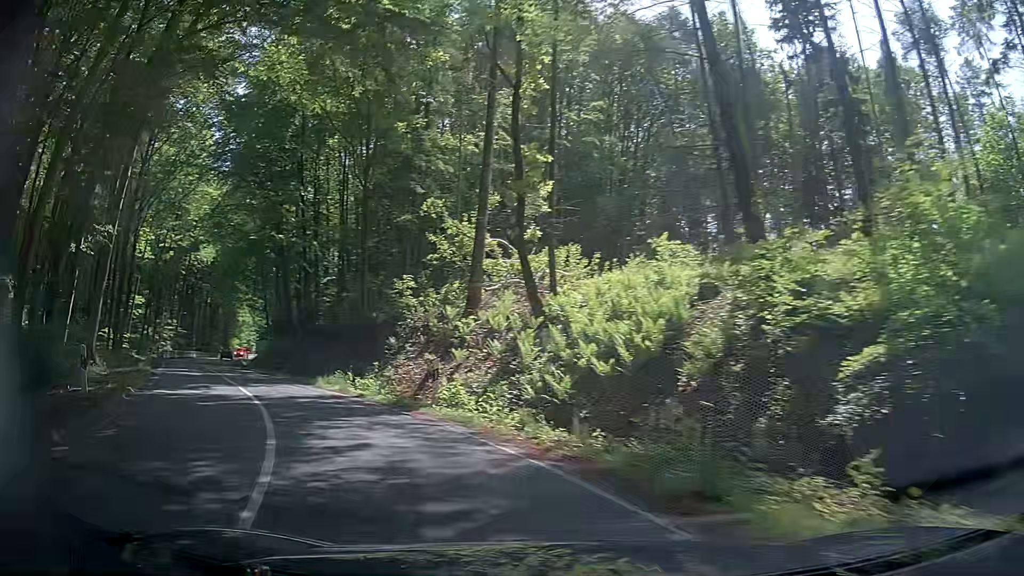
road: secondary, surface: asphalt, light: Day
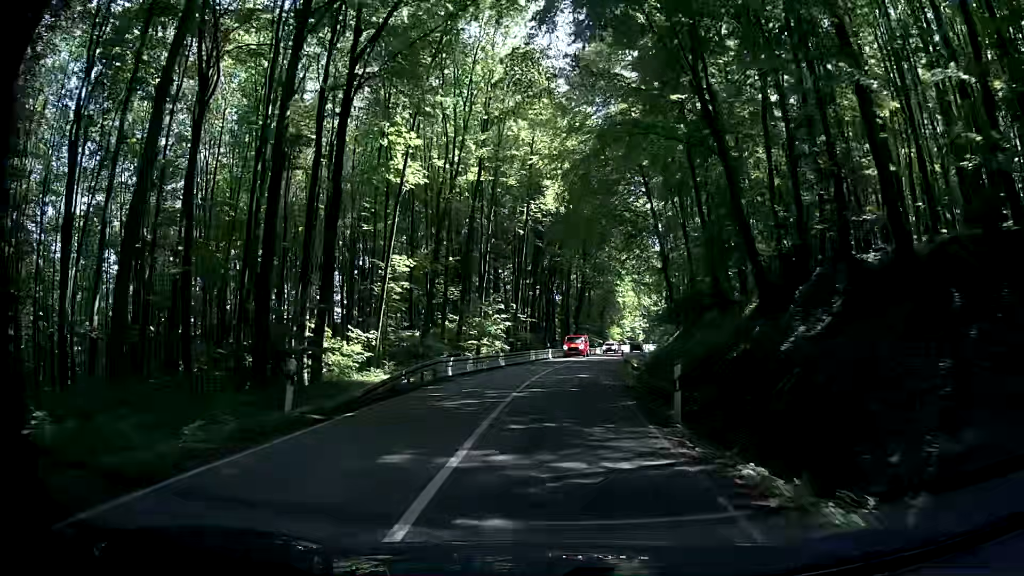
(-15.7, +30.5) m; -32°
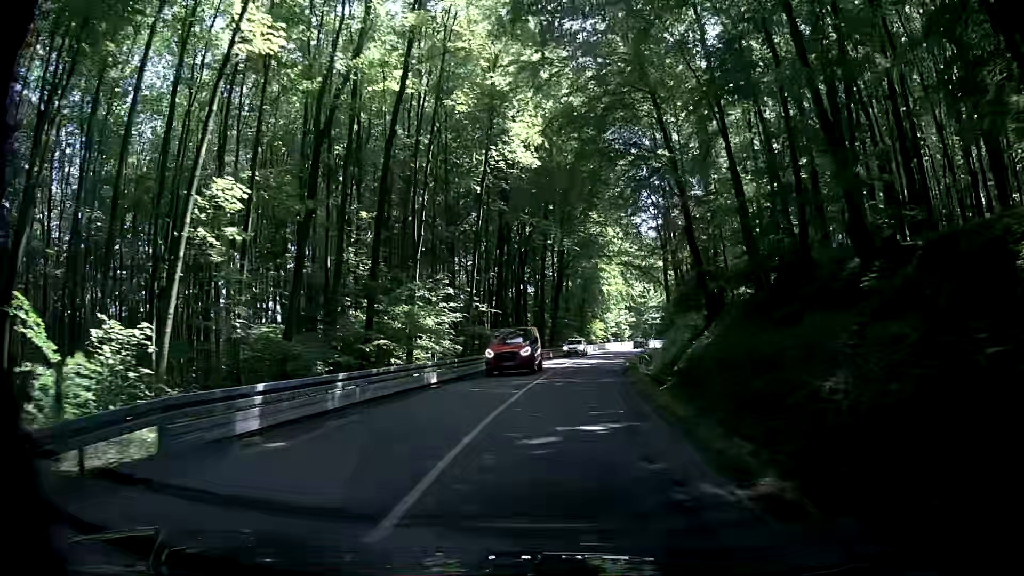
(-0.7, +17.4) m; -1°
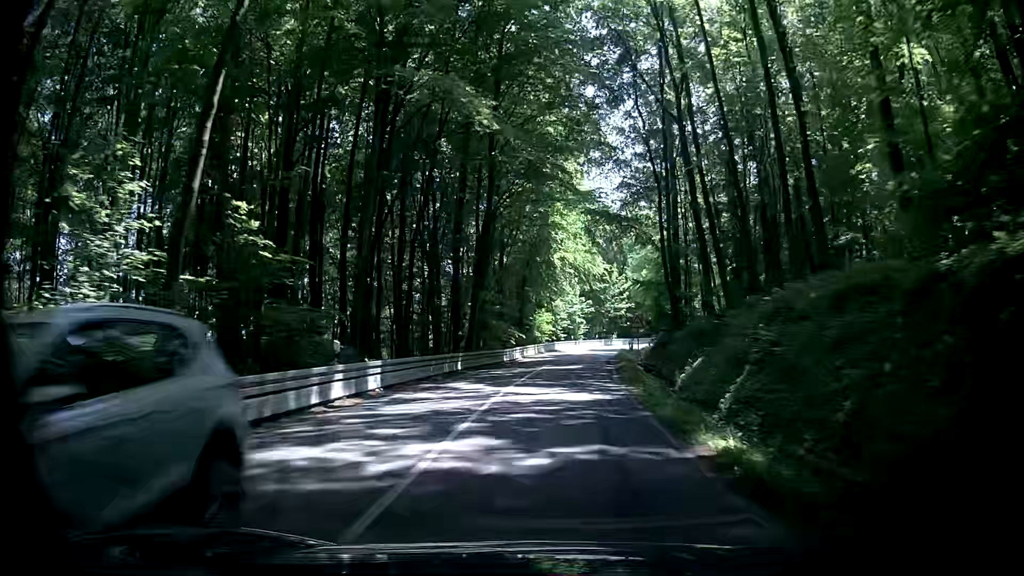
(+1.1, +28.8) m; +6°
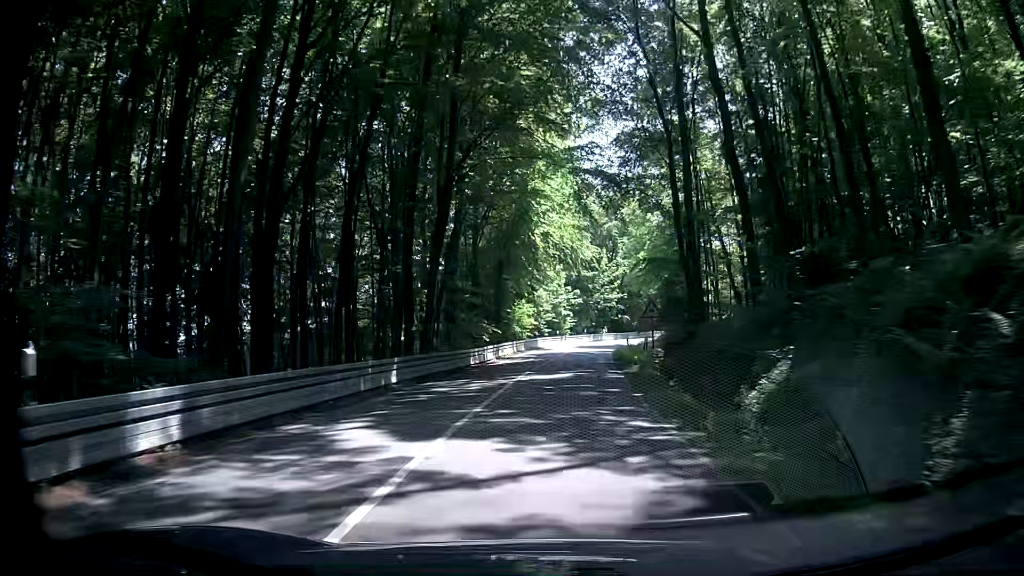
(0.0, +9.8) m; +3°
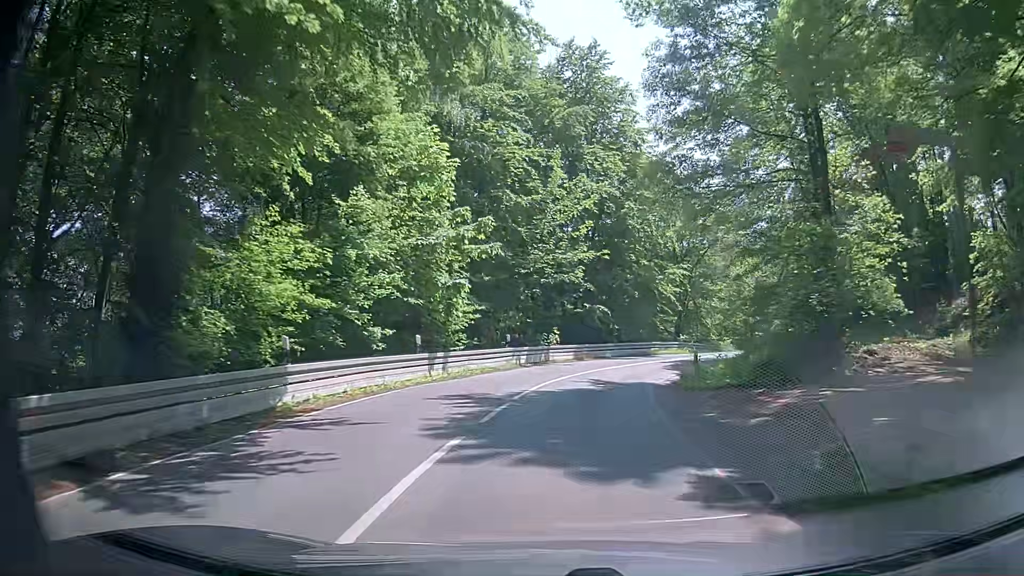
(+1.6, +44.3) m; +5°
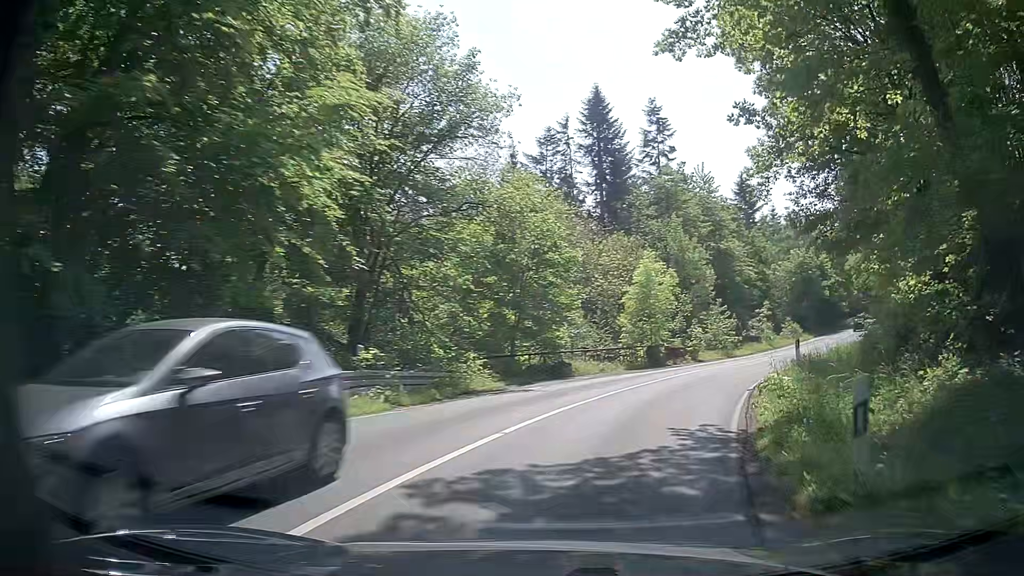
(+4.6, +30.4) m; +24°
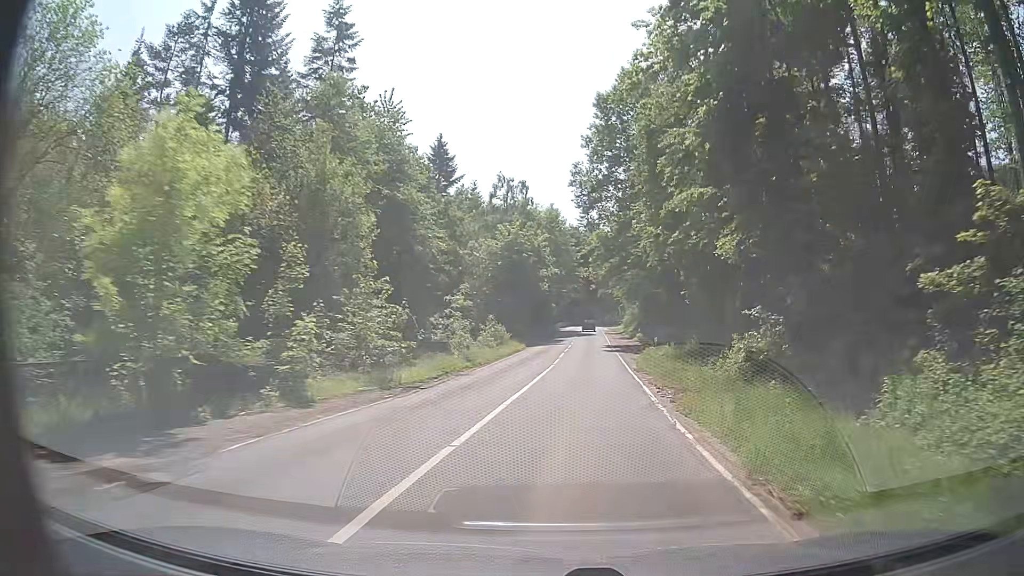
(+6.5, +23.1) m; +28°
